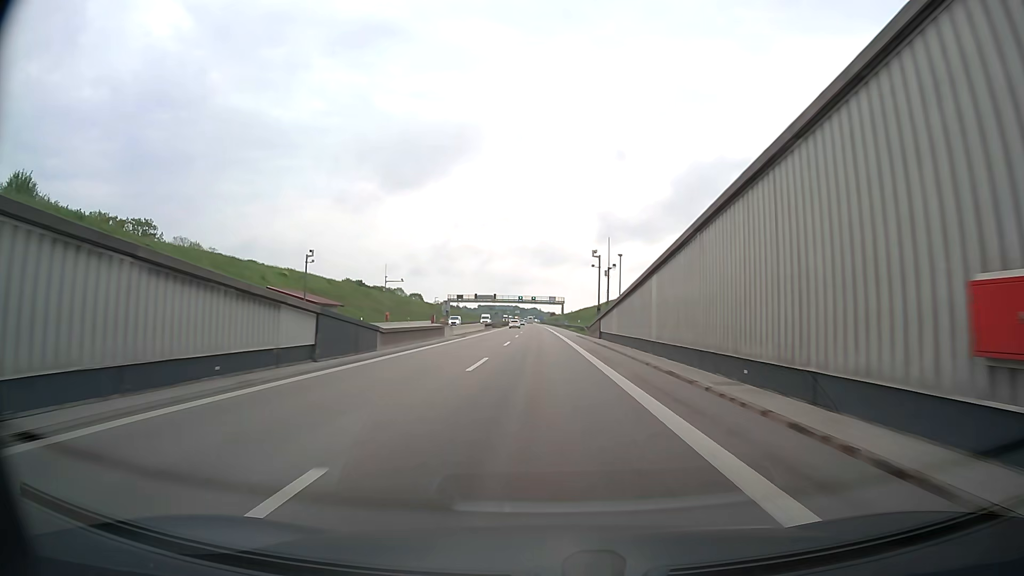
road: motorway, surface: asphalt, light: Day
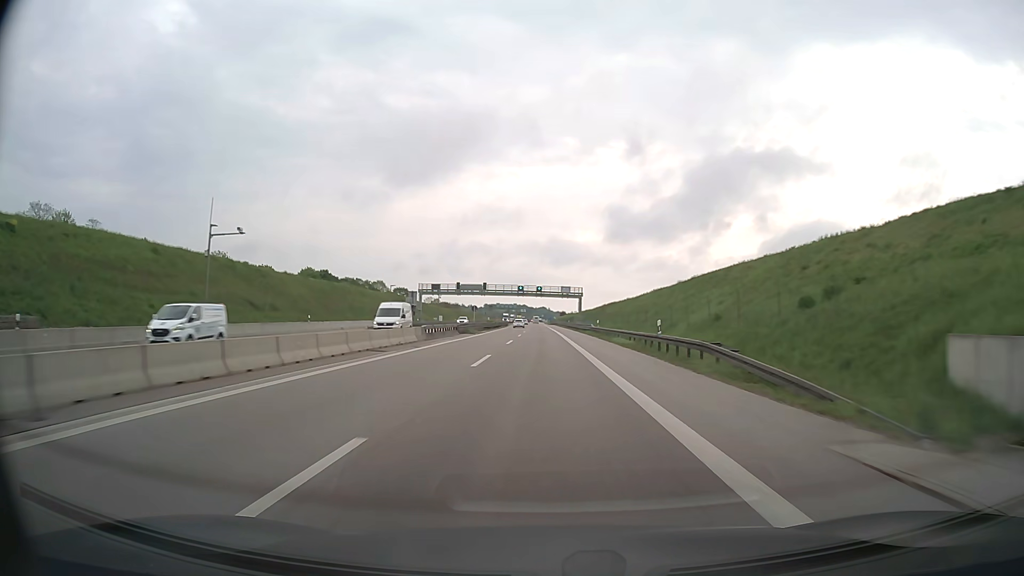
(-0.2, +52.7) m; -1°
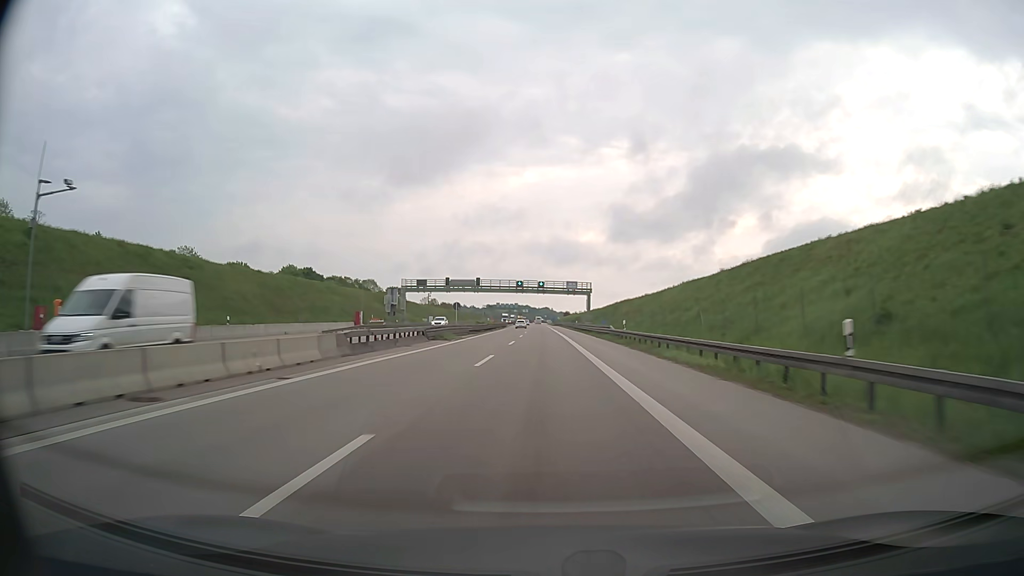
(0.0, +17.7) m; 0°
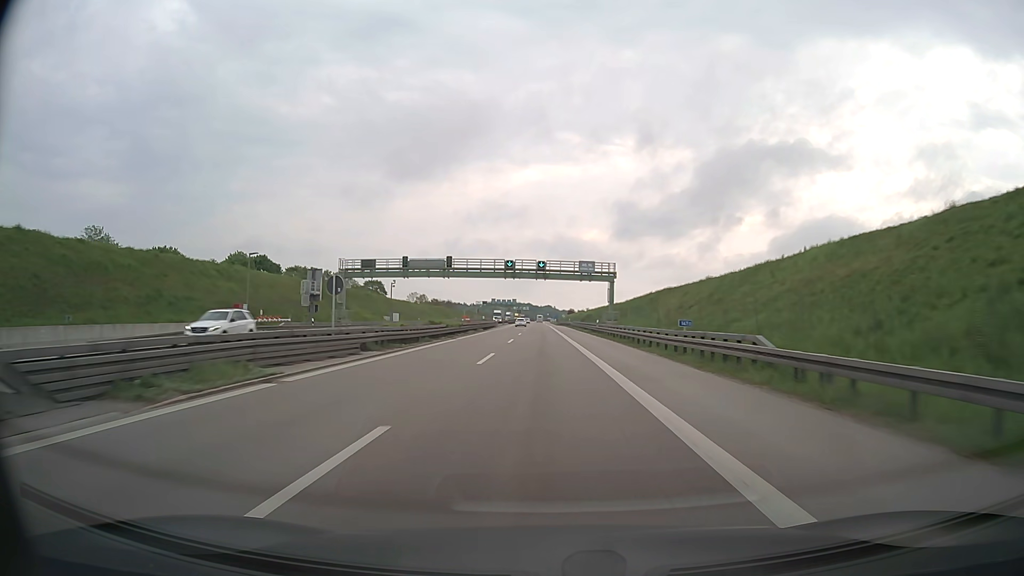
(-0.1, +35.5) m; 0°
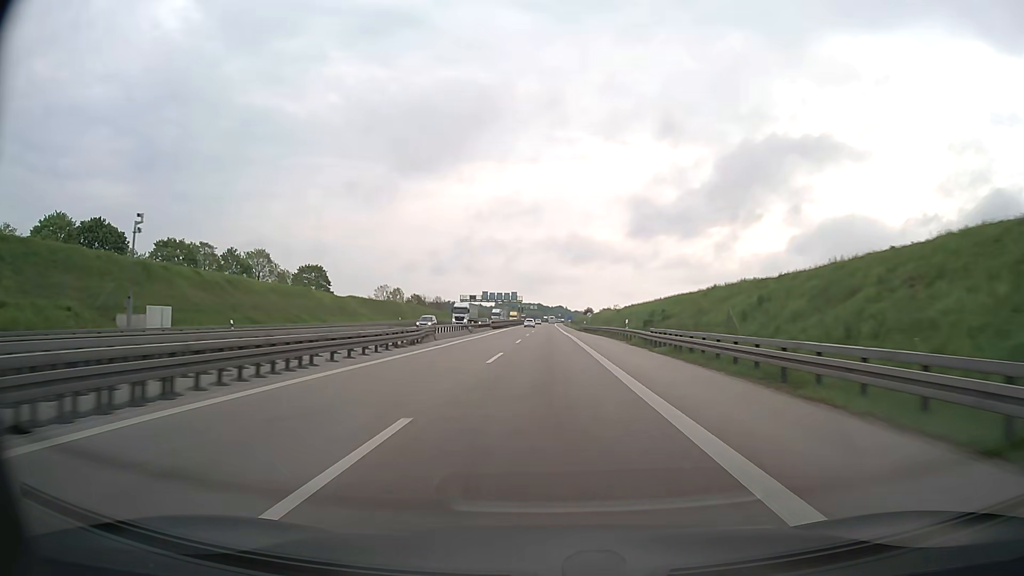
(-0.5, +71.3) m; -1°
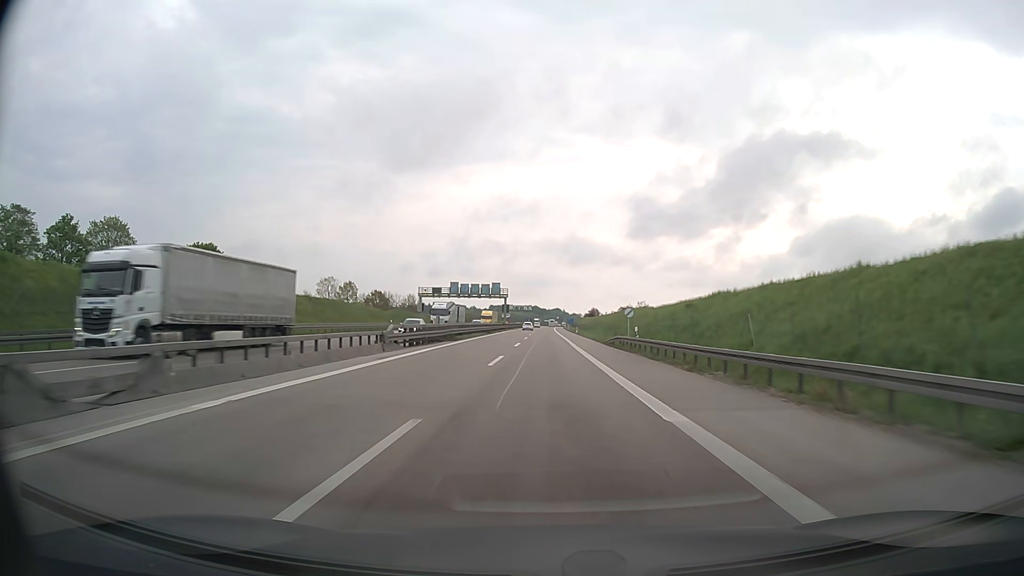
(+0.2, +53.9) m; 0°
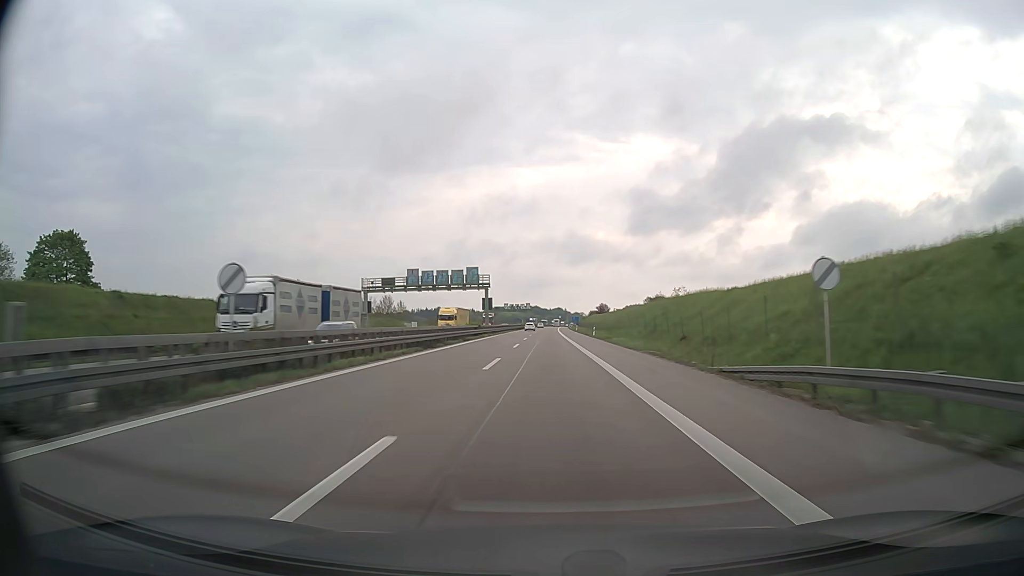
(+0.1, +38.0) m; 0°
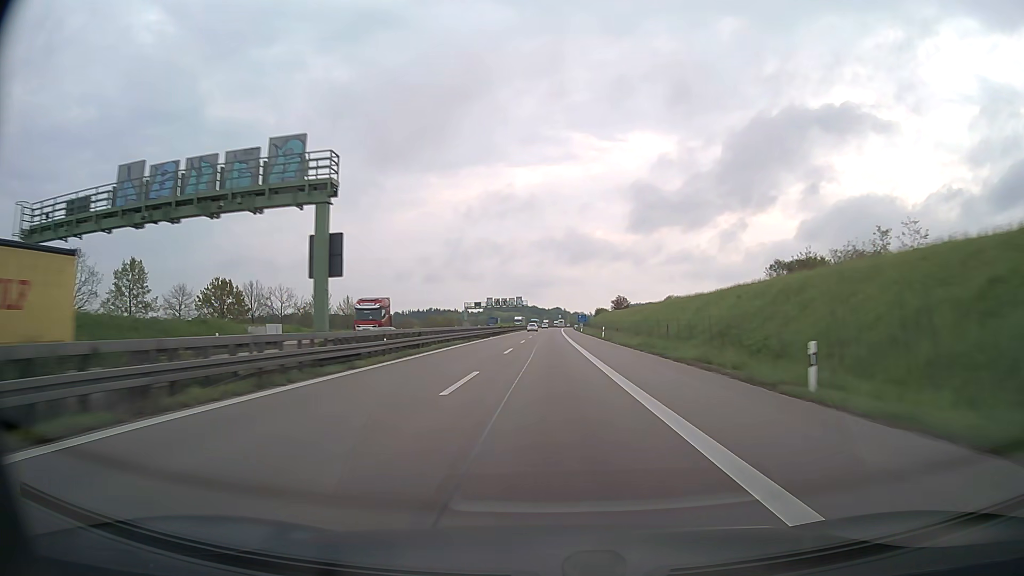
(0.0, +61.2) m; 0°
(0, +10) (0, +20) (0, +30) (0, +40) (0, +50) (0, +60) (0, +70) (0, +80) (0, +90) (+1, +100) m
